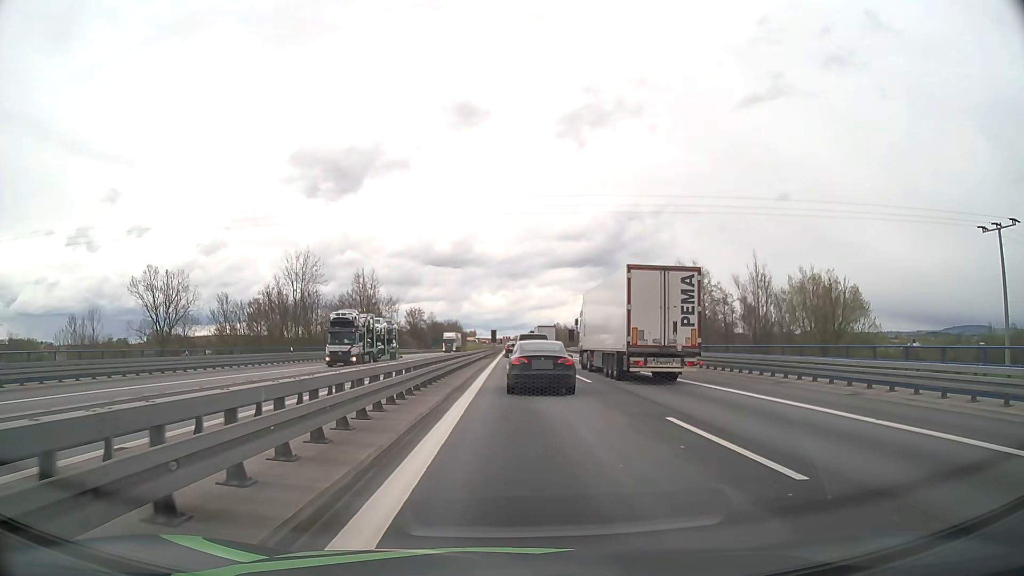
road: motorway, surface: asphalt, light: Day
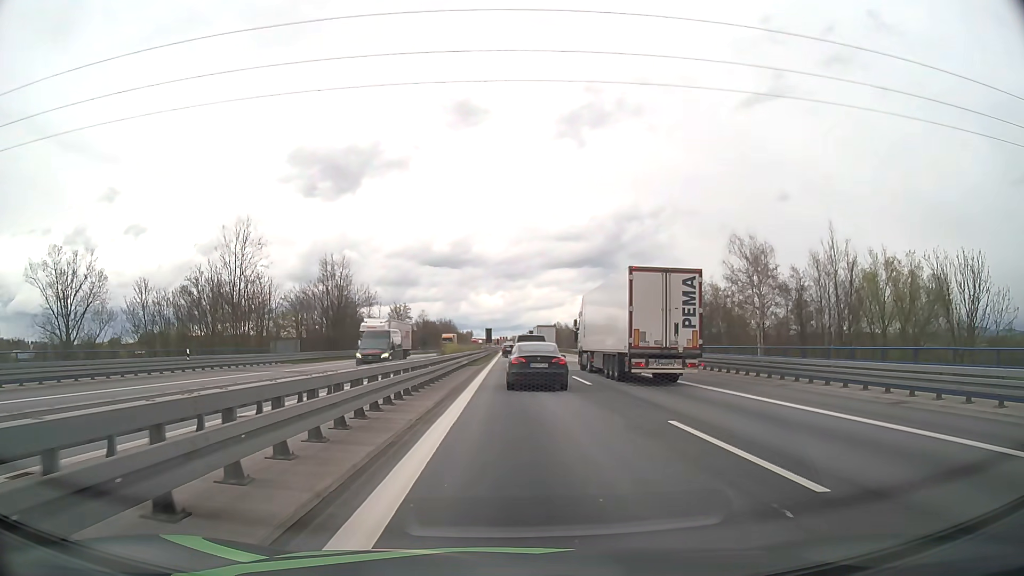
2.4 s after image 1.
(+0.1, +18.7) m; +1°
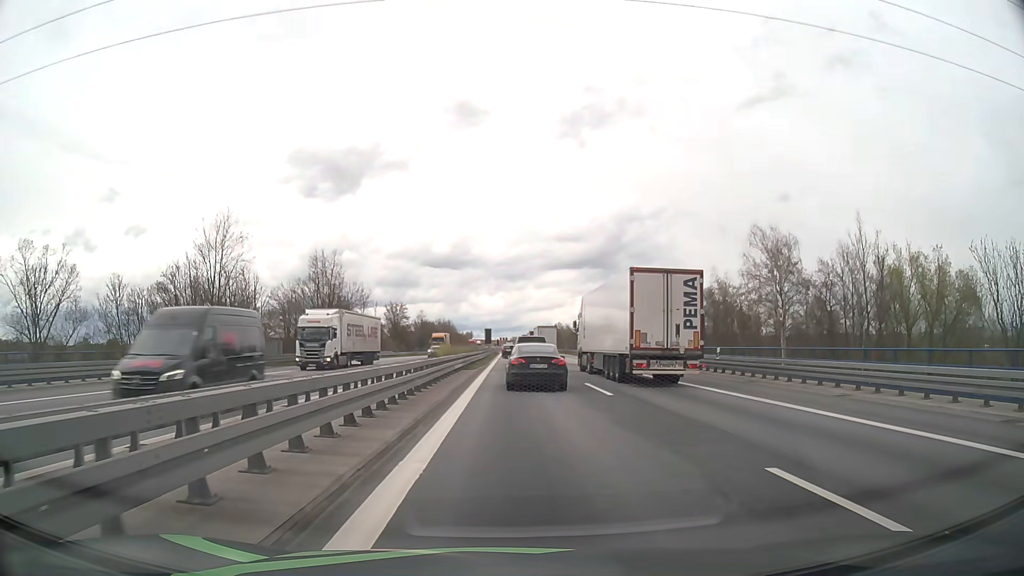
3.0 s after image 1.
(0.0, +4.8) m; 0°
(0, +10) (0, +20) (0, +30) (0, +40) (0, +50) (0, +60) (0, +70) (0, +80) (+1, +90) (+1, +100) m
